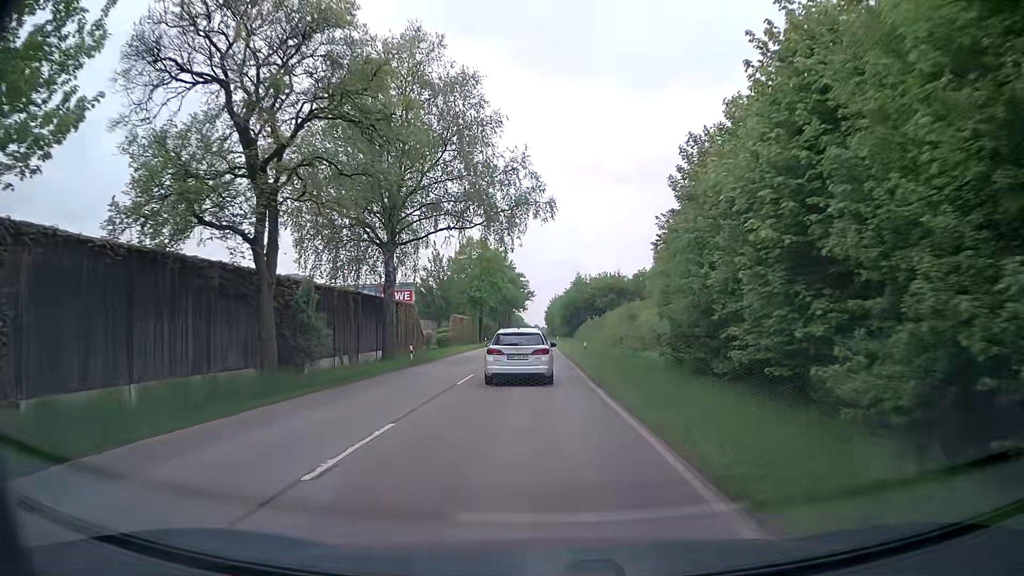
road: secondary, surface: asphalt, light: Day
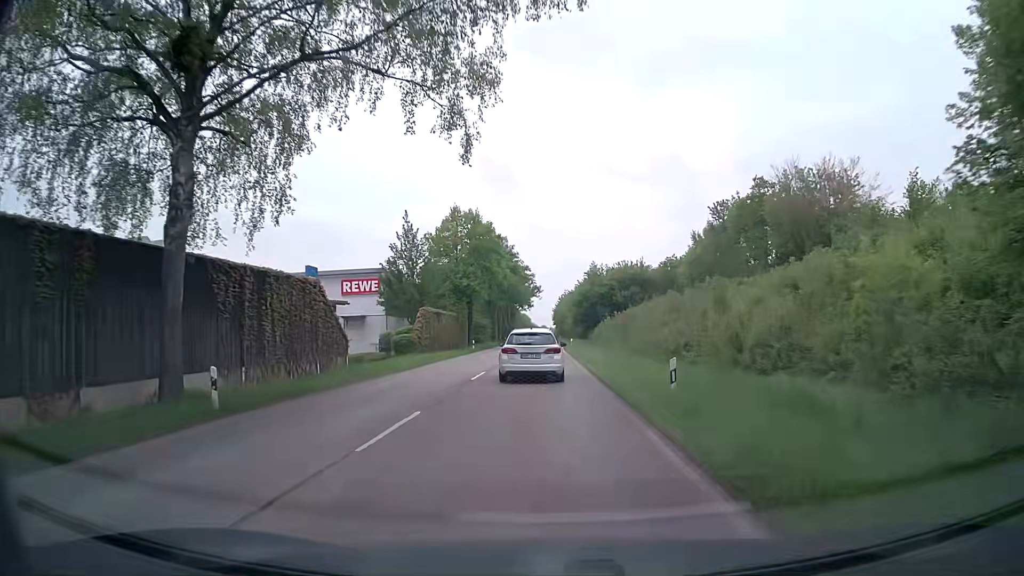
(-0.2, +22.3) m; 0°
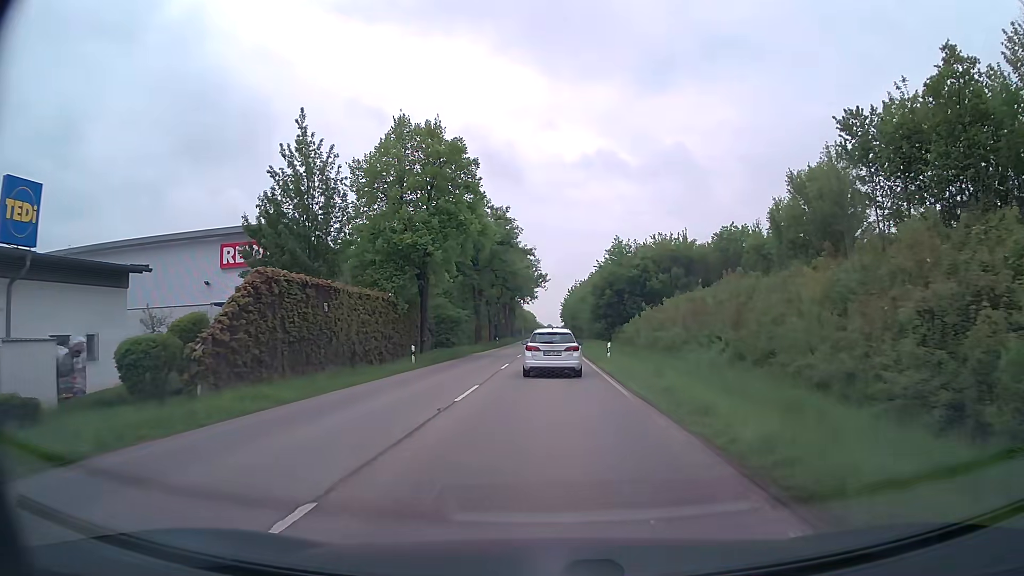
(-0.3, +30.6) m; -1°
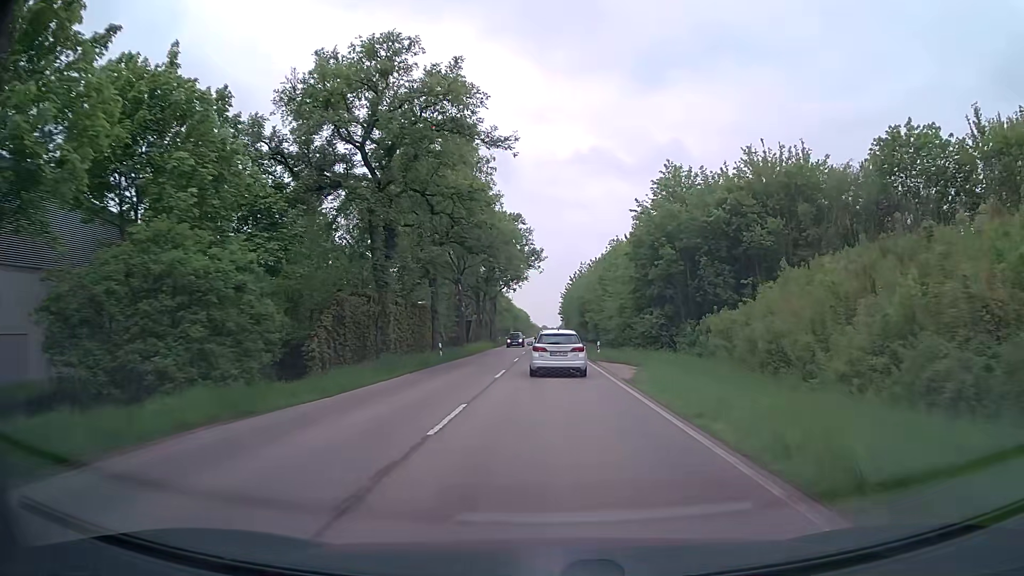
(+0.2, +40.5) m; 0°
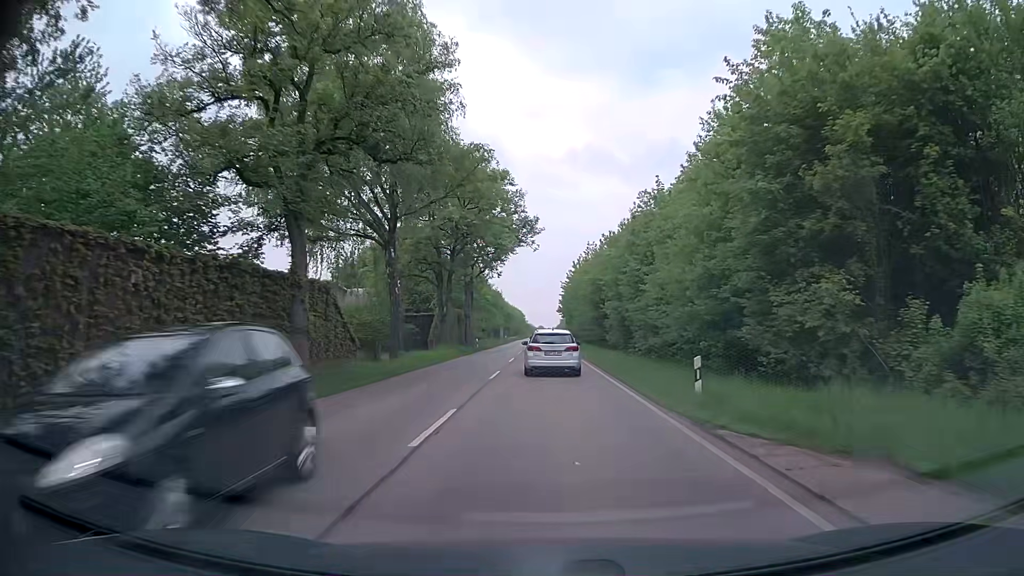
(+0.1, +25.0) m; 0°
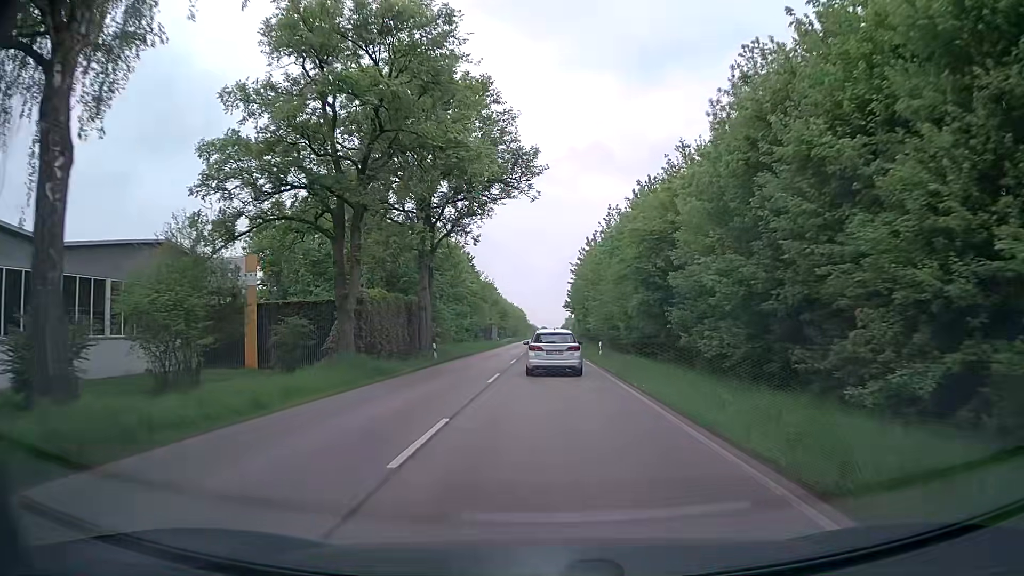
(-0.1, +25.5) m; 0°
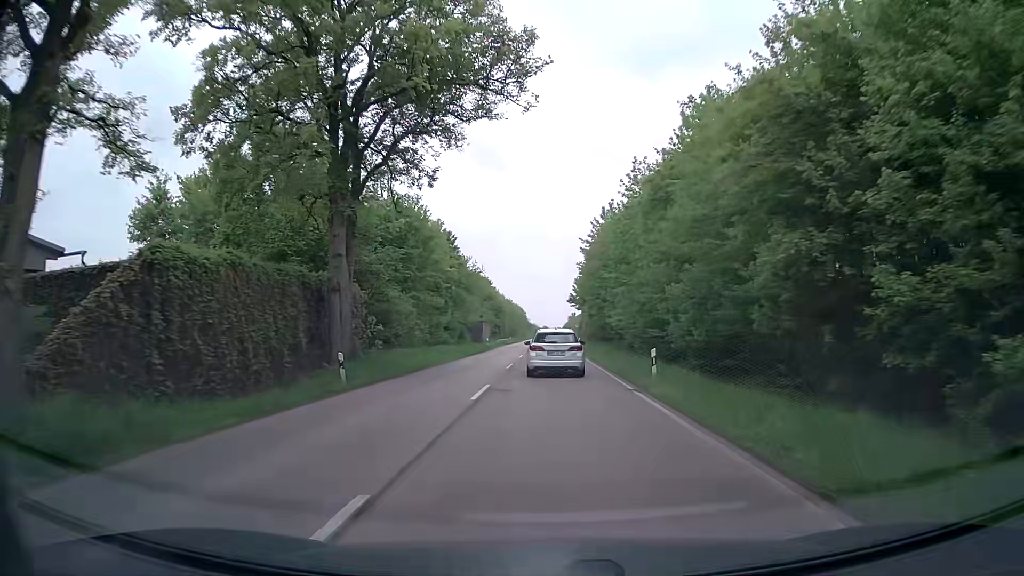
(0.0, +17.1) m; 0°
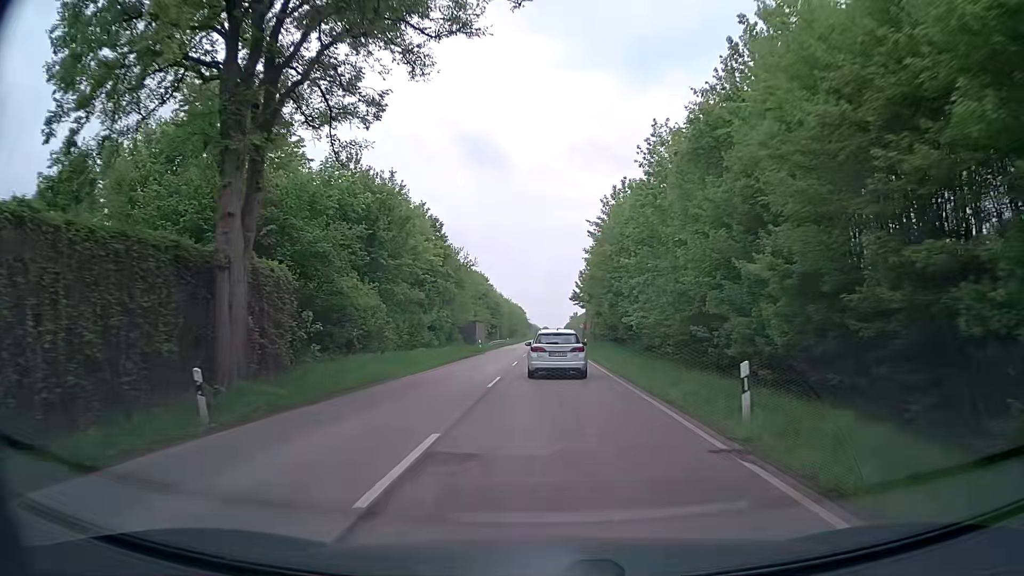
(0.0, +8.5) m; 0°
(0, +10) (0, +20) (0, +30) (0, +40) (0, +50) (0, +60) (0, +70) (0, +80) (+1, +90) (+1, +100) m
